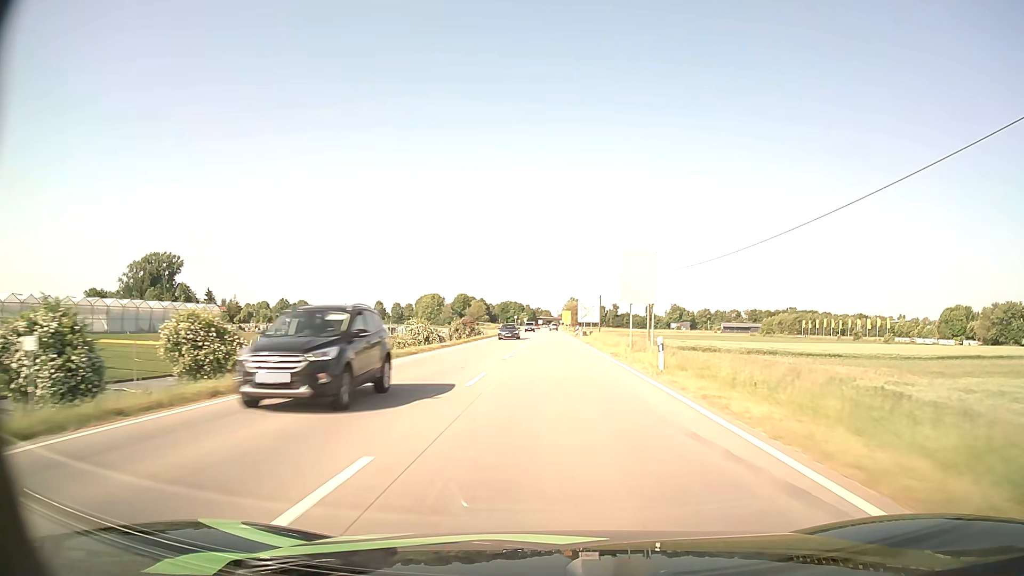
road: primary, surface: asphalt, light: Day
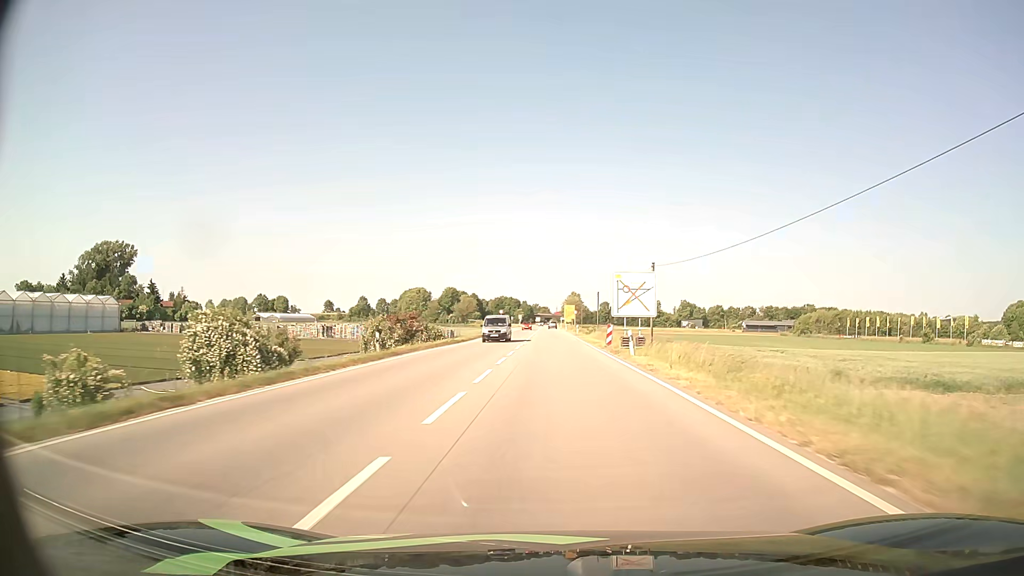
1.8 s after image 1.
(0.0, +41.9) m; 0°
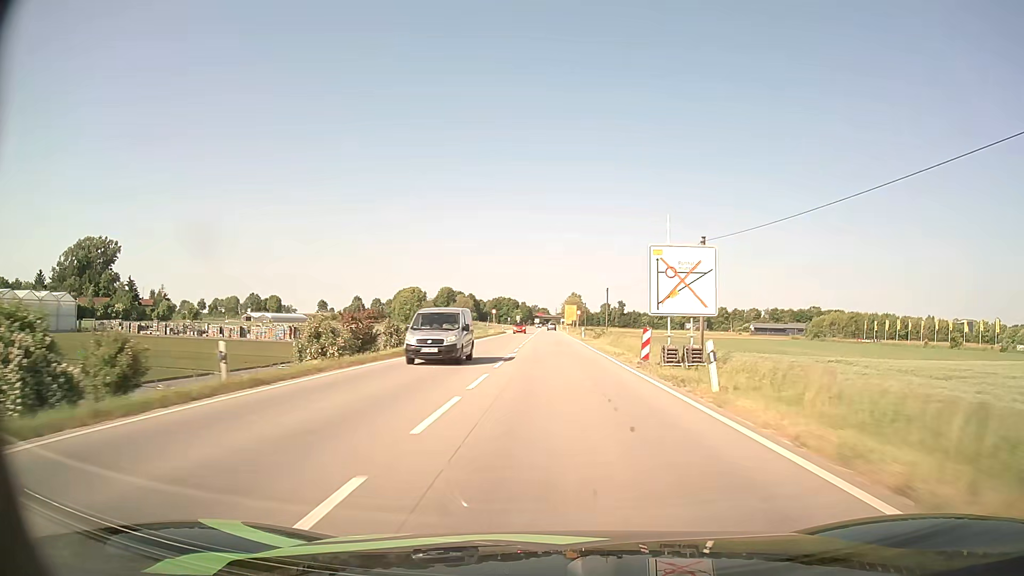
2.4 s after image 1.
(0.0, +13.2) m; 0°
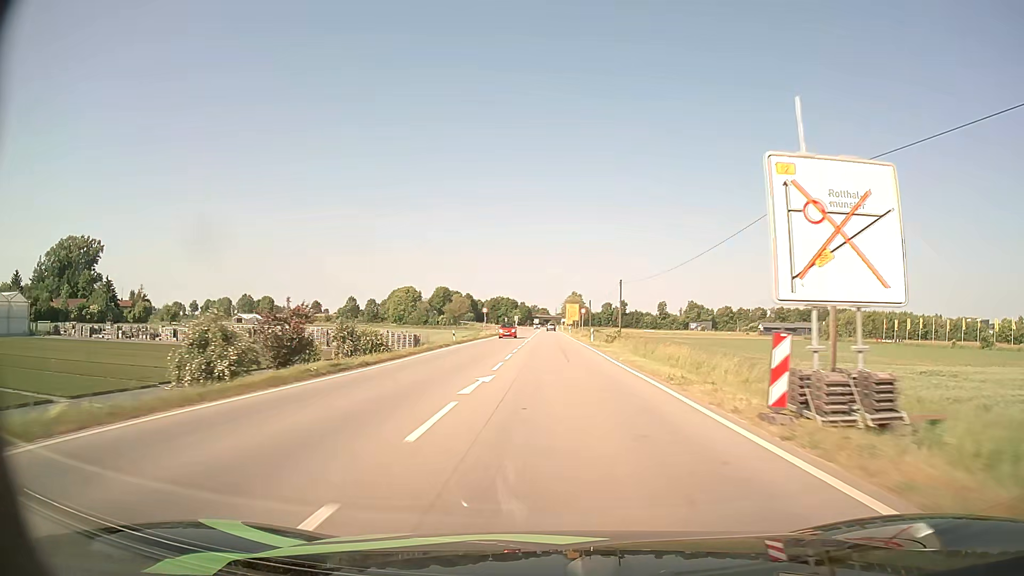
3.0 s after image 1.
(0.0, +12.9) m; 0°
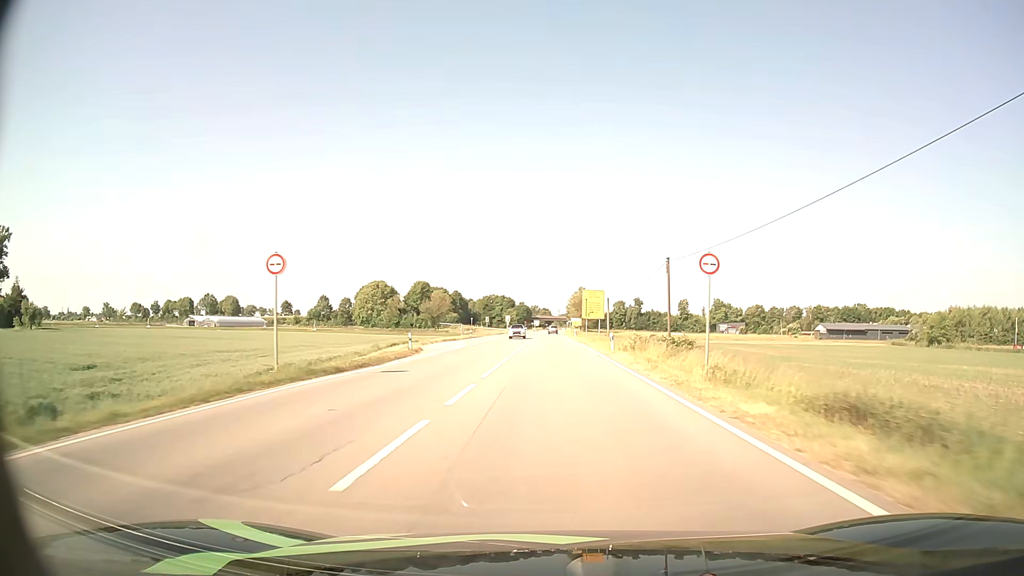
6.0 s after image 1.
(0.0, +62.6) m; 0°
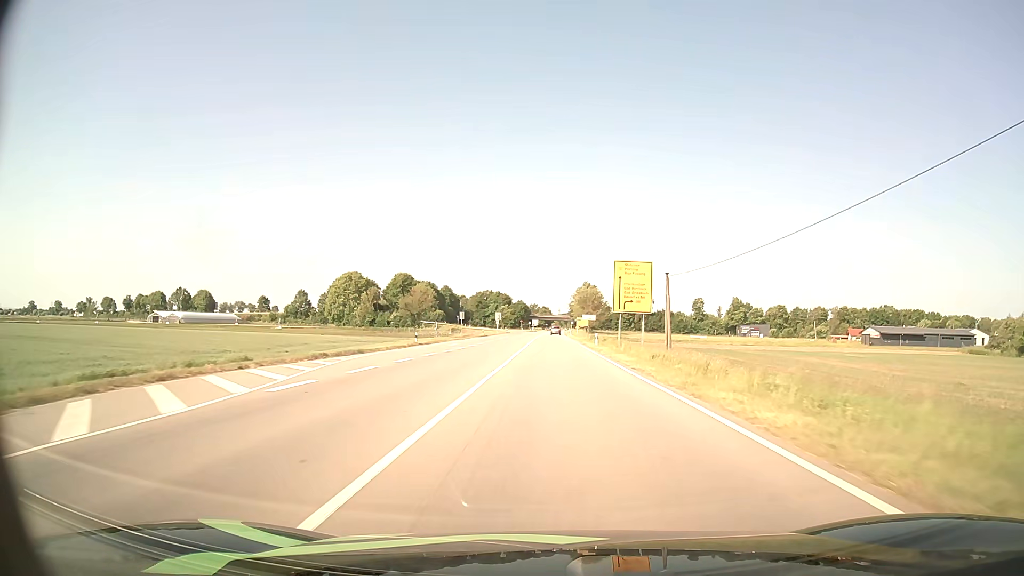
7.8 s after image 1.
(-0.1, +37.1) m; 0°
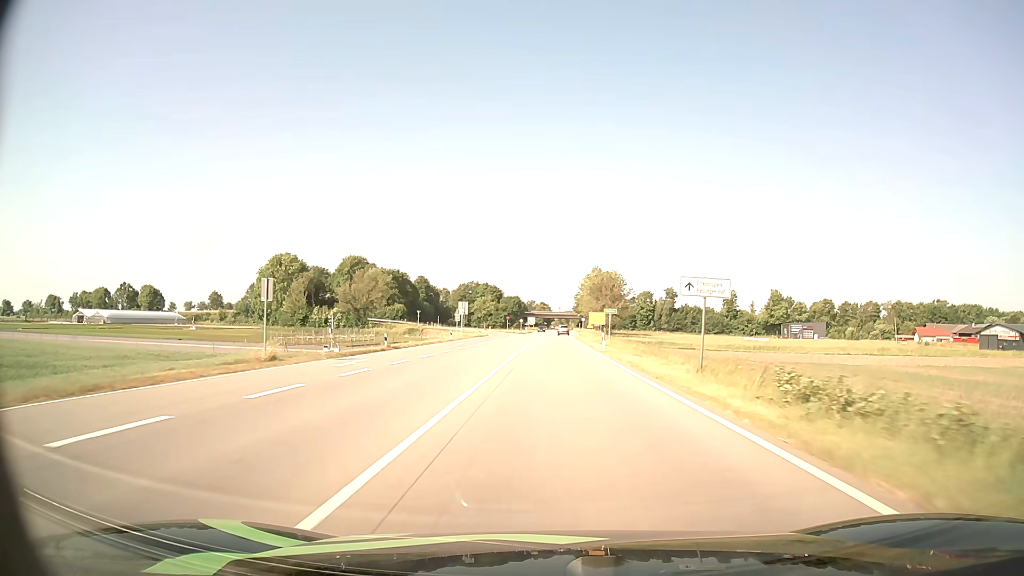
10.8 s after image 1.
(+0.2, +61.4) m; 0°
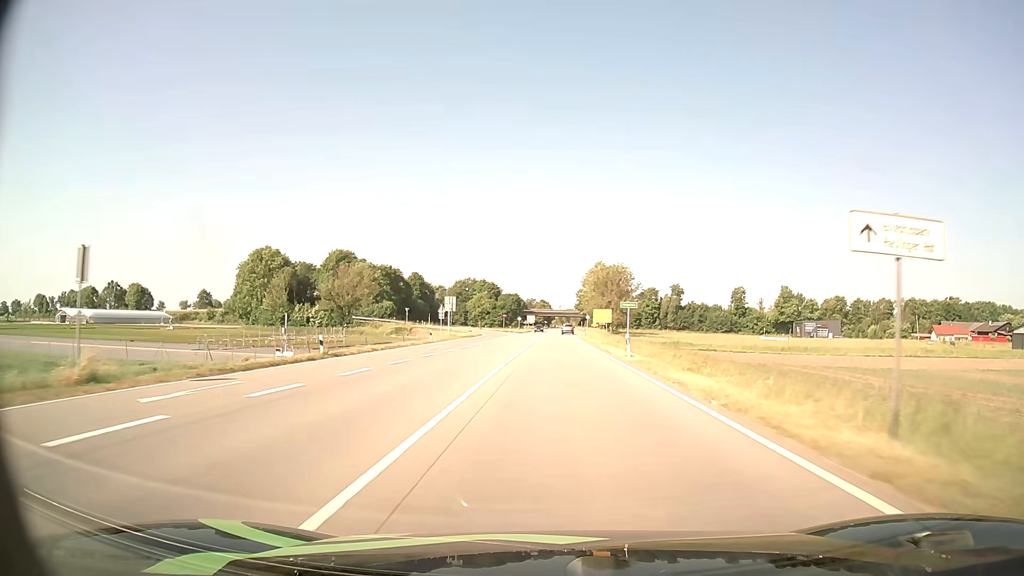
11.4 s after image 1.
(0.0, +12.2) m; 0°
(0, +10) (0, +20) (0, +30) (0, +40) (0, +50) (+1, +60) (+1, +70) (+1, +80) (+2, +90) (+2, +100) m
